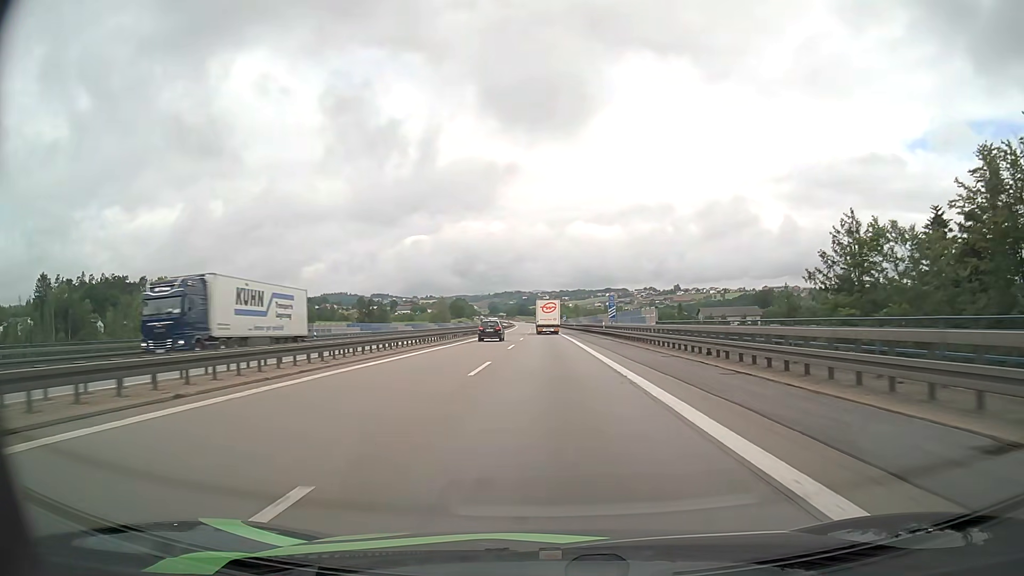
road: motorway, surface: asphalt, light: Day
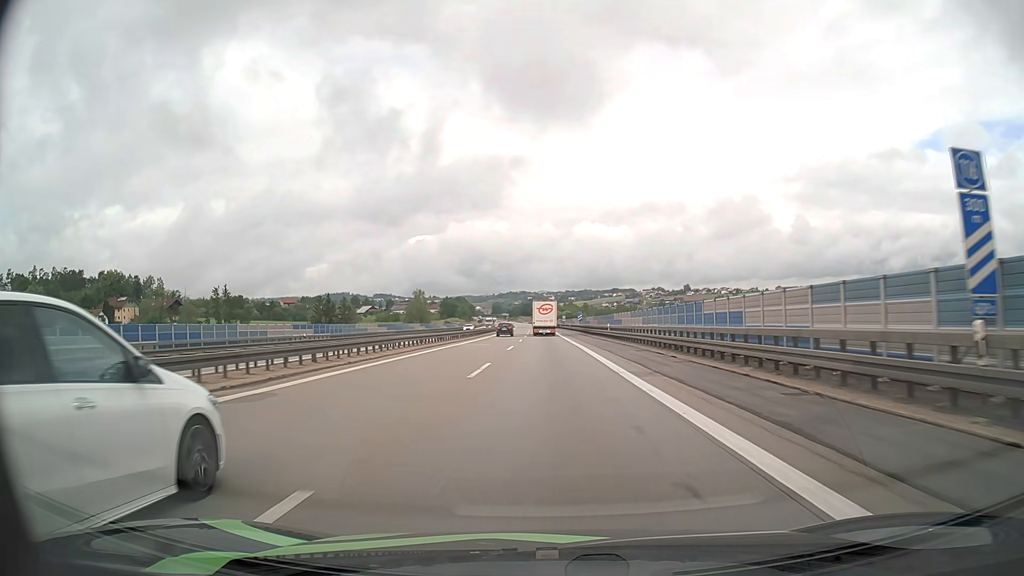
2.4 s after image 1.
(-0.3, +54.2) m; 0°
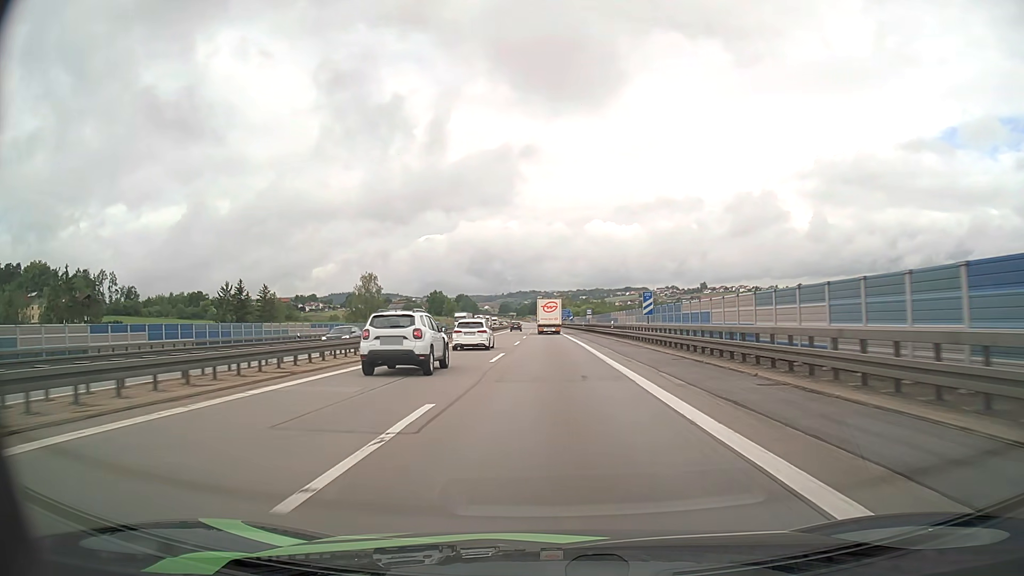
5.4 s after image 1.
(-0.6, +66.3) m; -1°
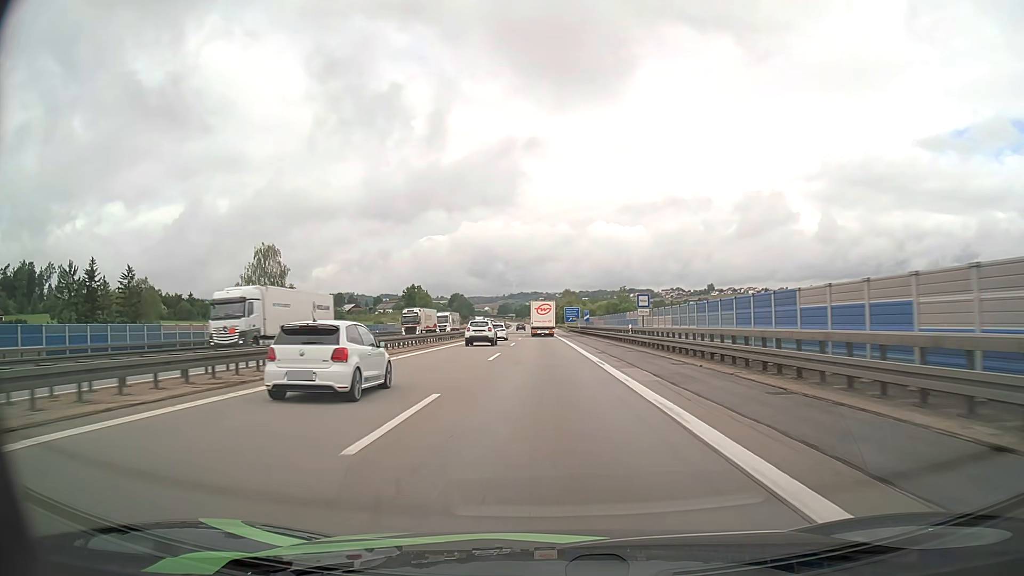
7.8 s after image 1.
(-0.1, +51.9) m; 0°
